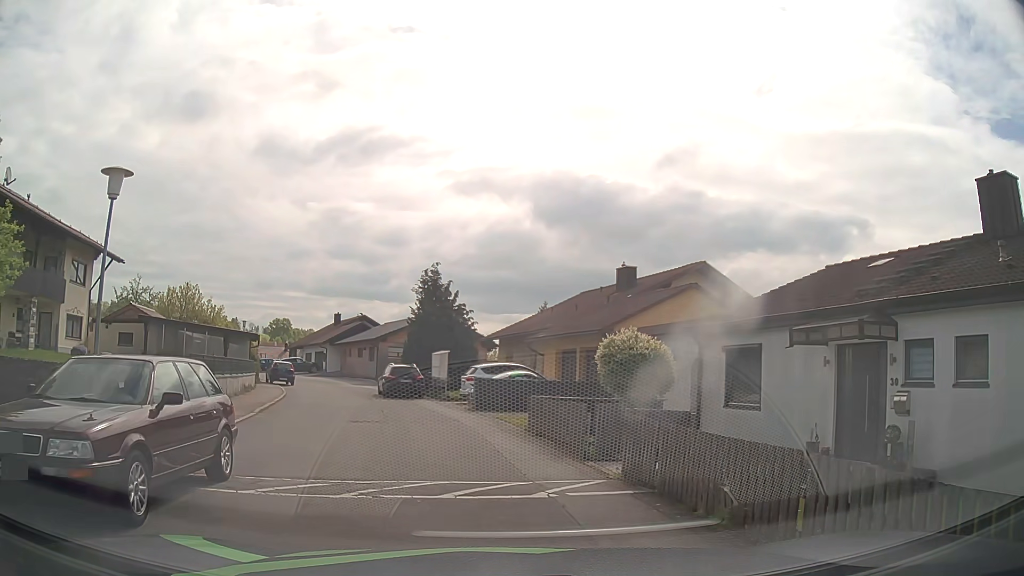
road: residential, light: Day
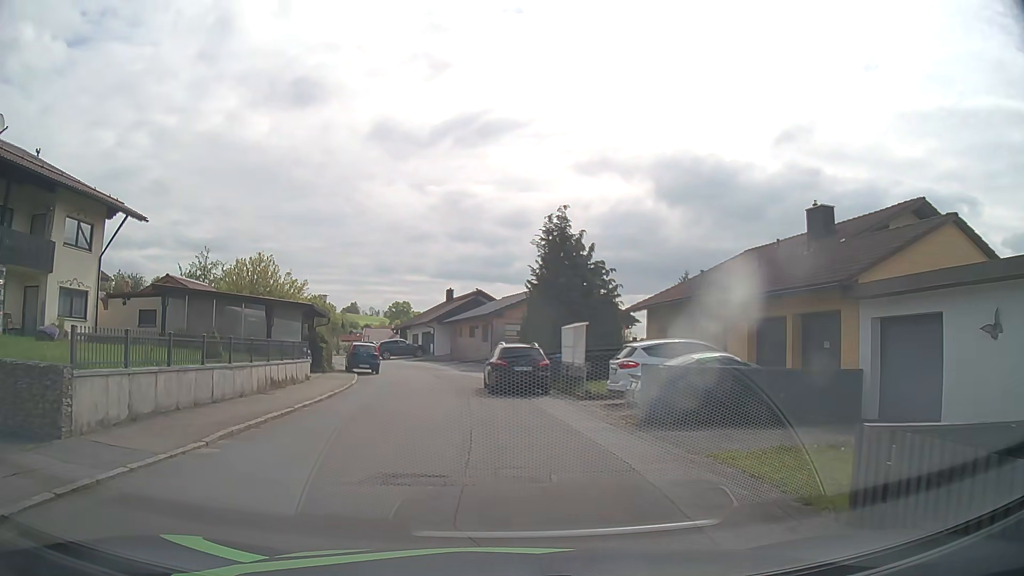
(-1.1, +10.3) m; -12°
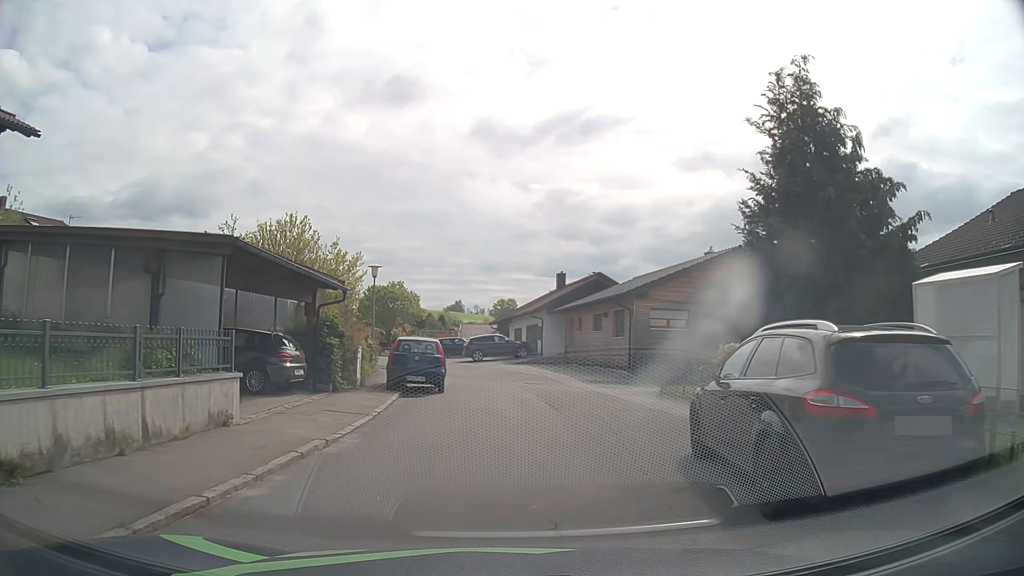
(-1.3, +15.3) m; -9°
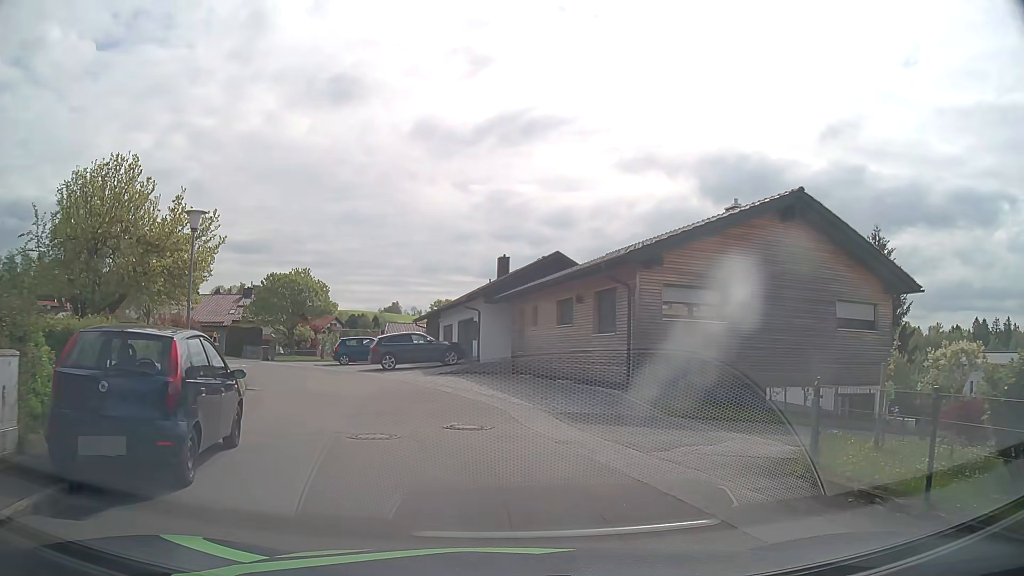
(+0.6, +12.4) m; +5°
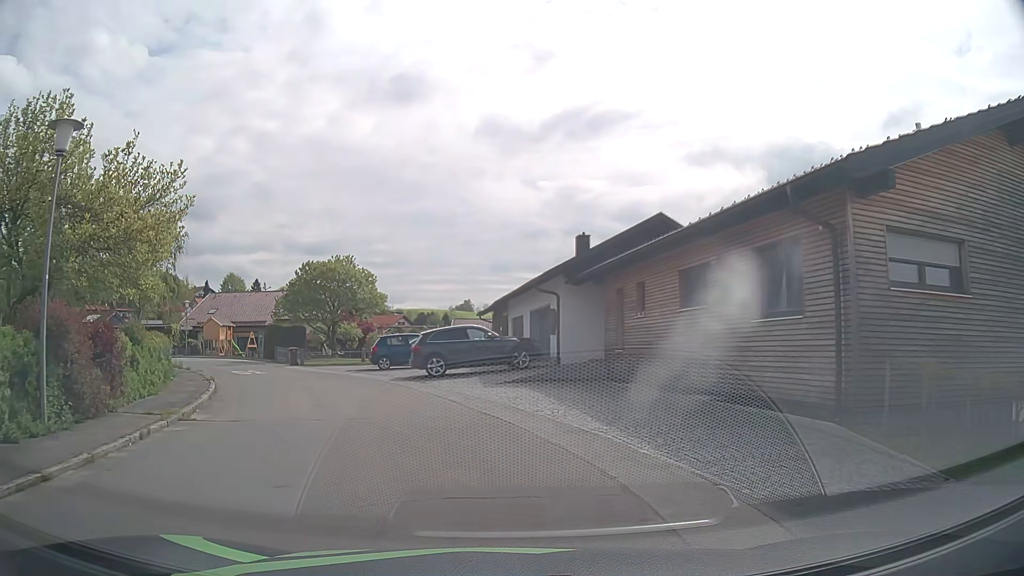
(-0.2, +8.2) m; -5°
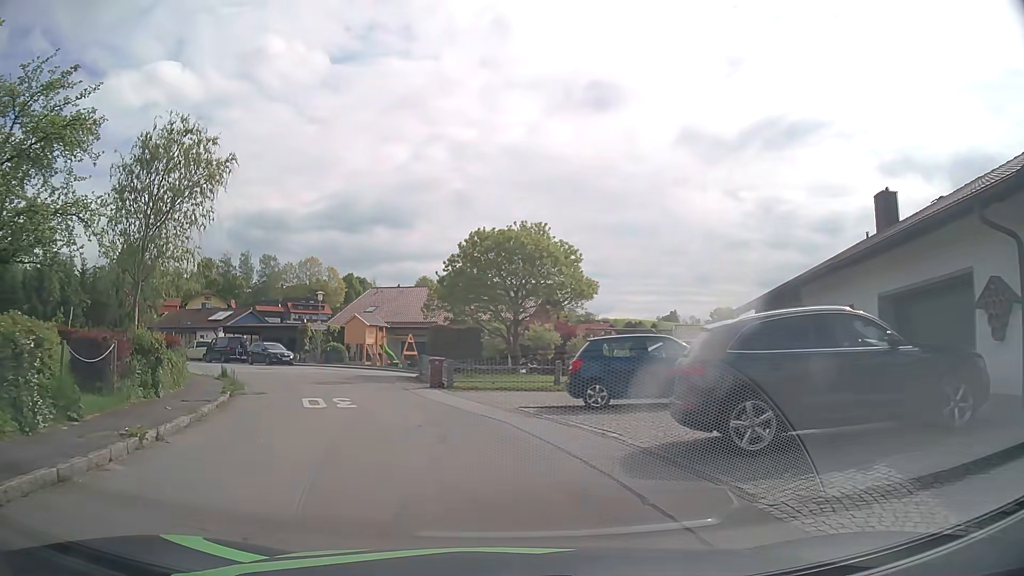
(-2.5, +14.9) m; -18°
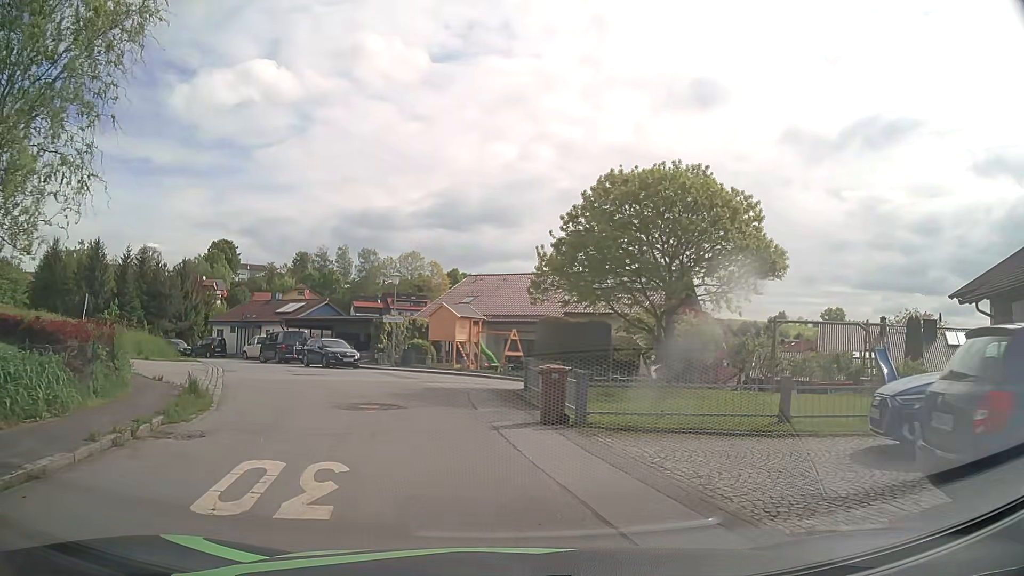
(-1.0, +10.0) m; -10°
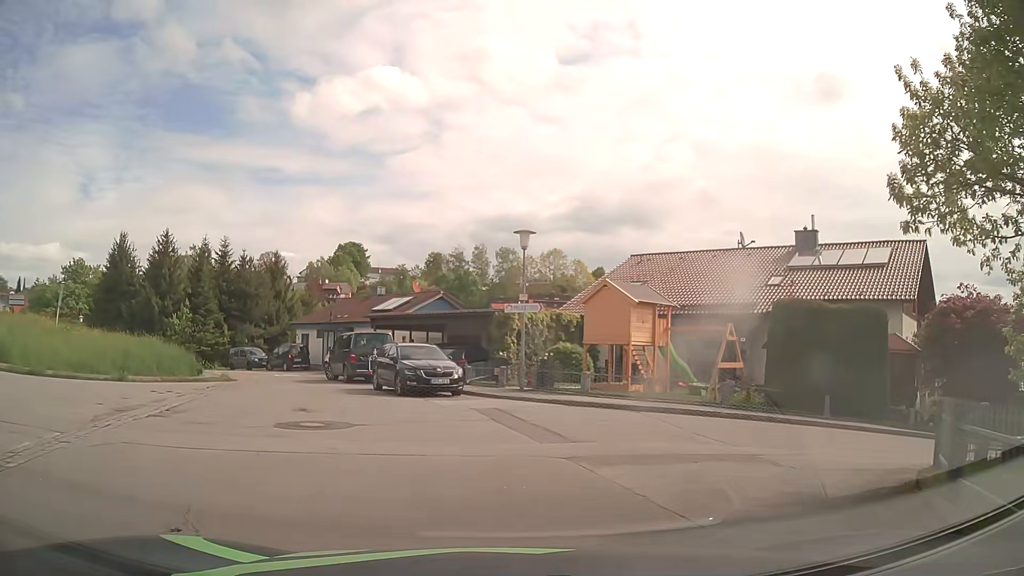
(-1.5, +13.8) m; -12°
(-1, +10) (-5, +19) (-9, +28) (-14, +37) (-20, +45) (-28, +51) (-36, +57) (-44, +62) (-52, +69) (-56, +78) m
